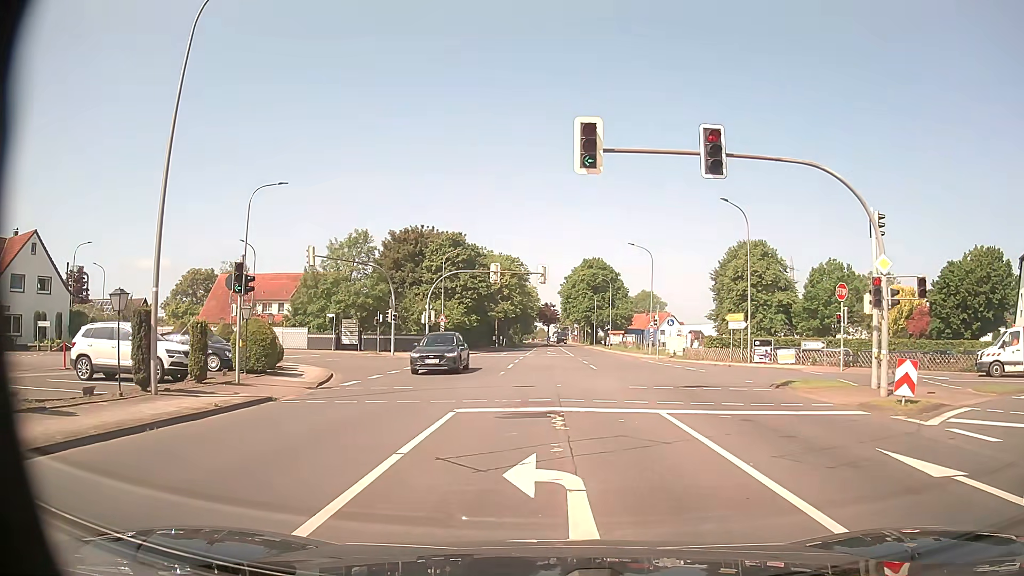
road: tertiary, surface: asphalt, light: Day
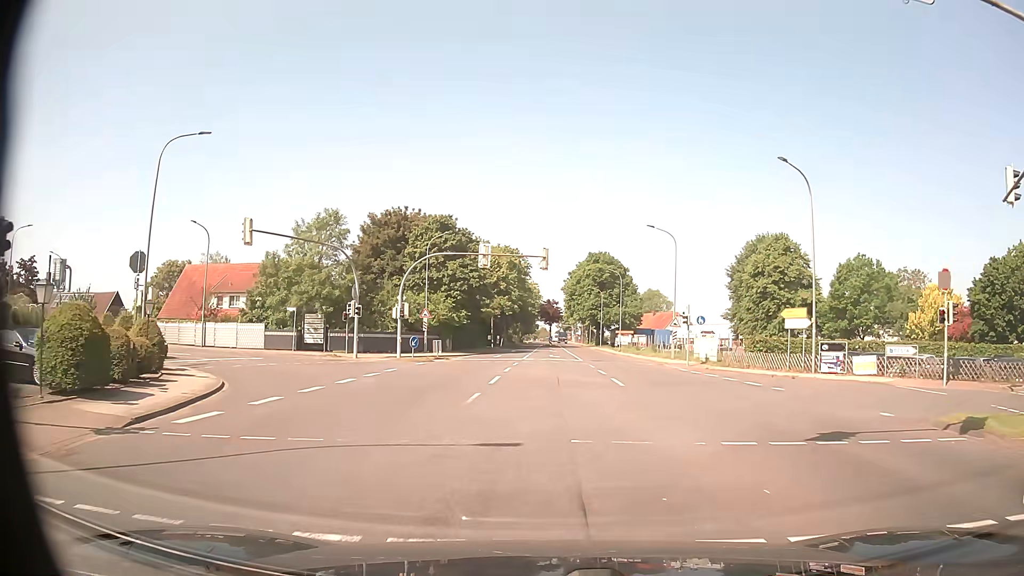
(-0.1, +10.1) m; 0°
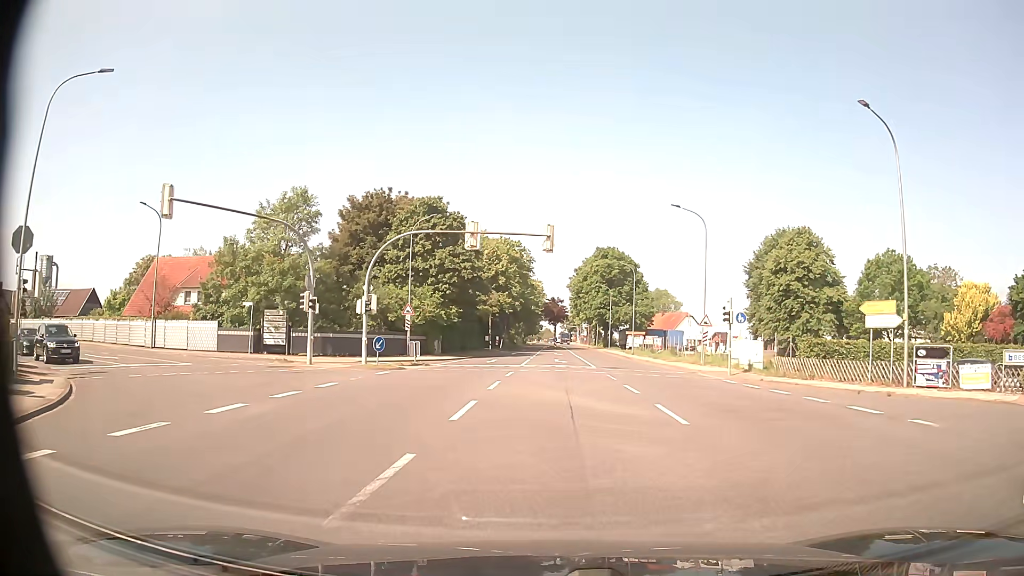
(0.0, +8.3) m; 0°
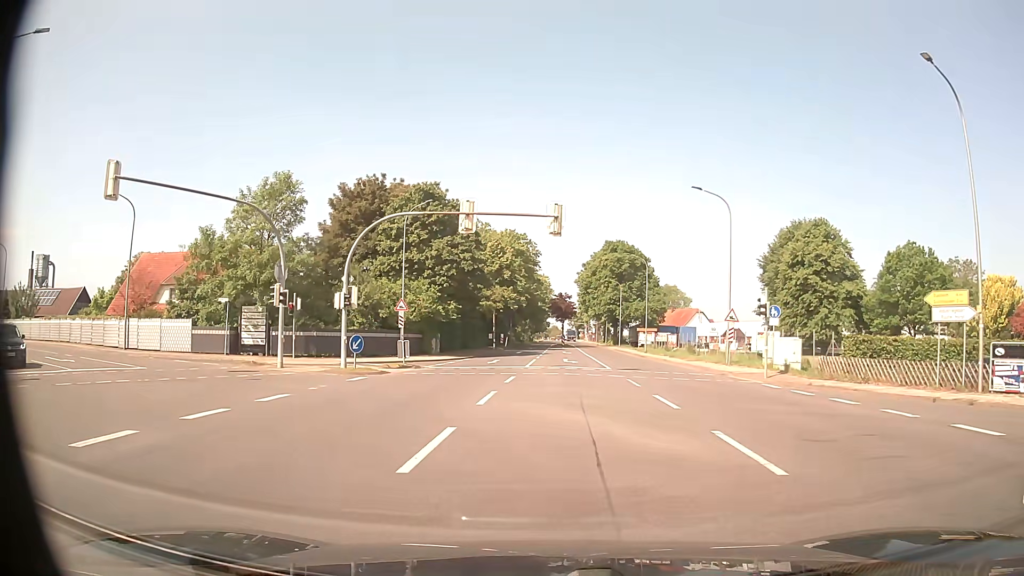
(0.0, +4.2) m; 0°
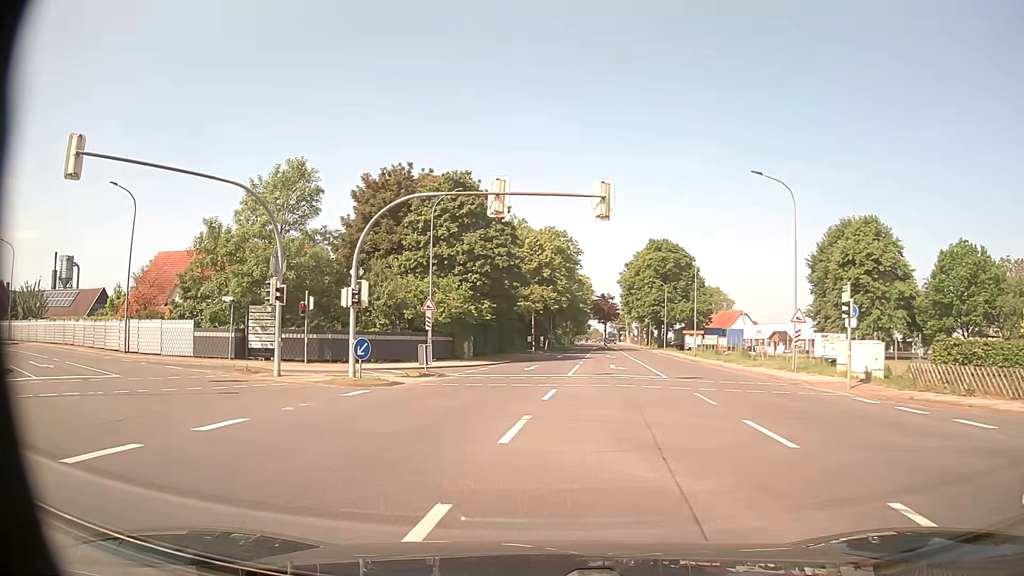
(-0.1, +4.2) m; -4°
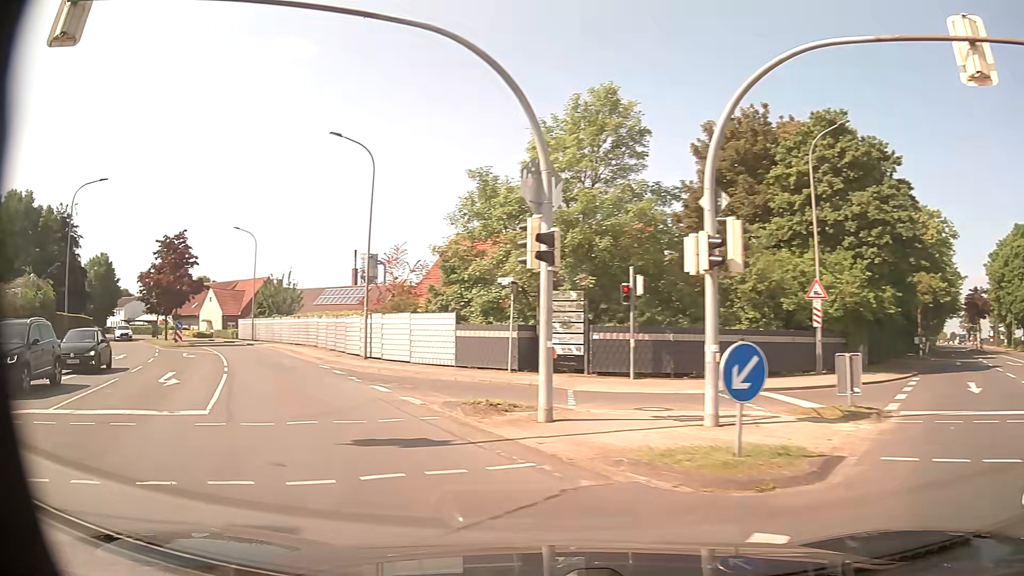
(-2.5, +11.9) m; -29°
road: unclassified
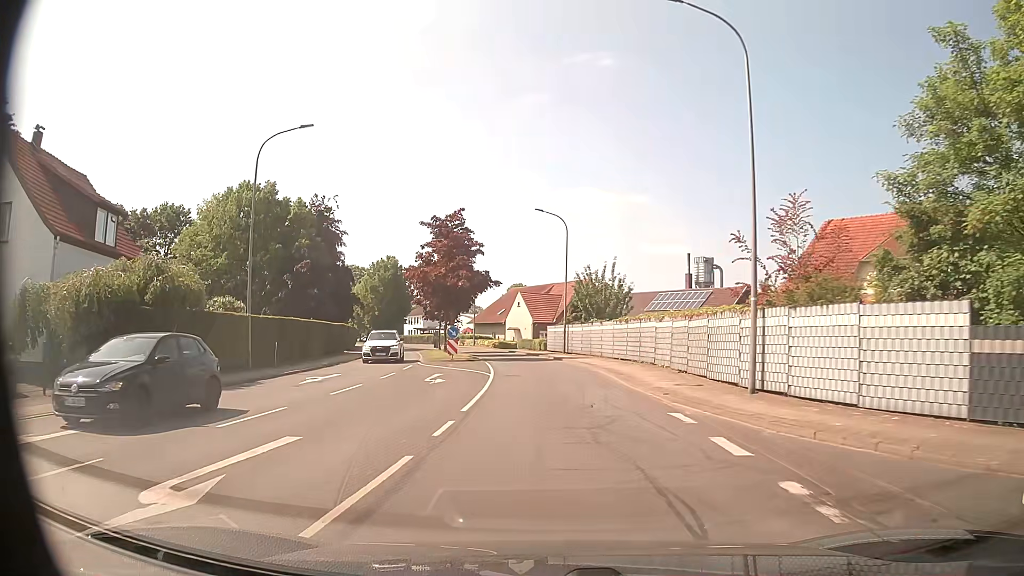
(-4.0, +12.9) m; -29°
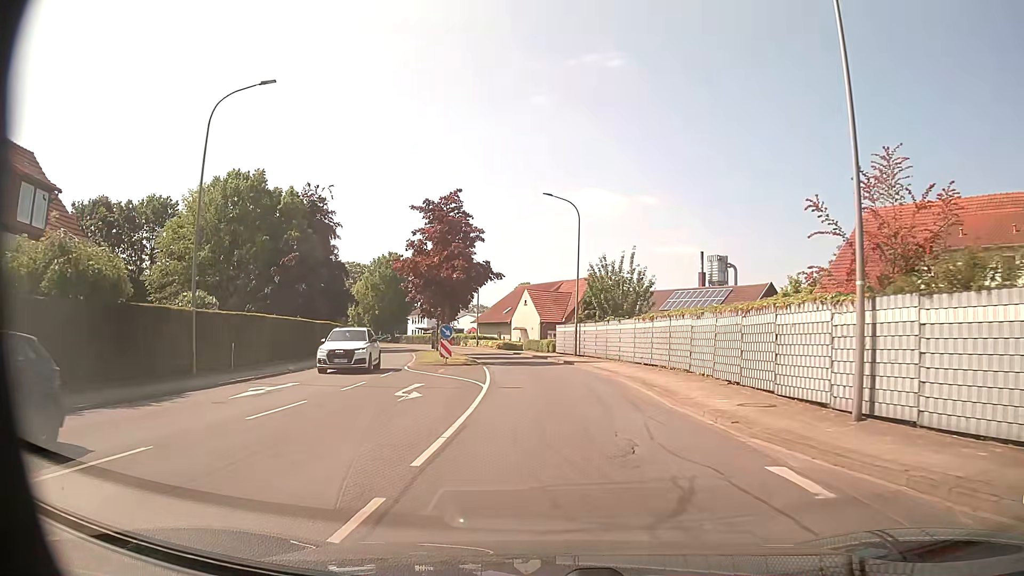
(0.0, +5.2) m; 0°
(0, +10) (0, +20) (-1, +30) (-2, +40) (-4, +50) (-7, +59) (-10, +69) (-14, +78) (-19, +87) (-23, +96) m
